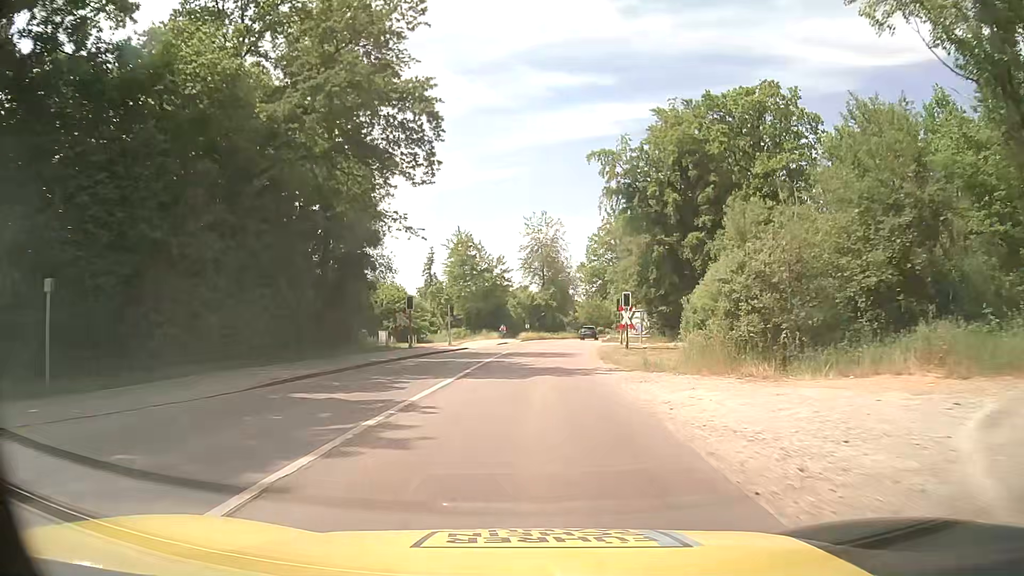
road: tertiary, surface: asphalt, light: Day
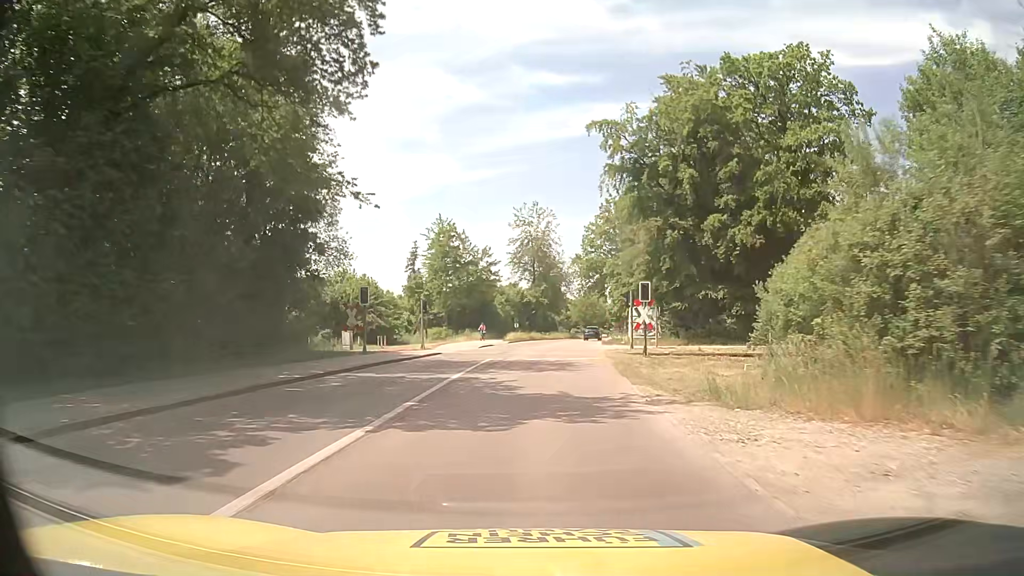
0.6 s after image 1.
(0.0, +8.1) m; +1°
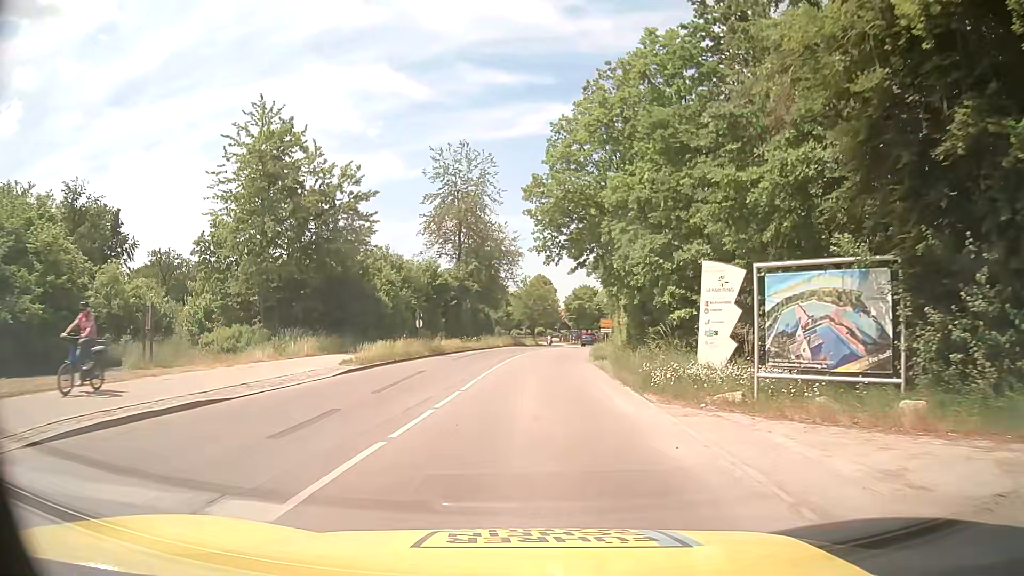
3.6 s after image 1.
(+1.7, +36.6) m; +5°
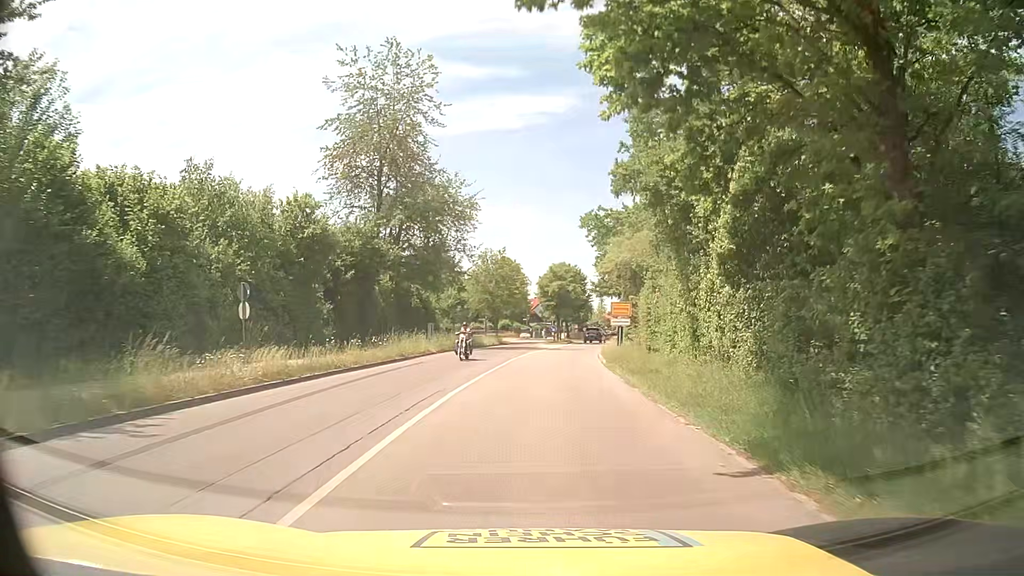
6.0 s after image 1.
(+0.4, +26.2) m; +3°
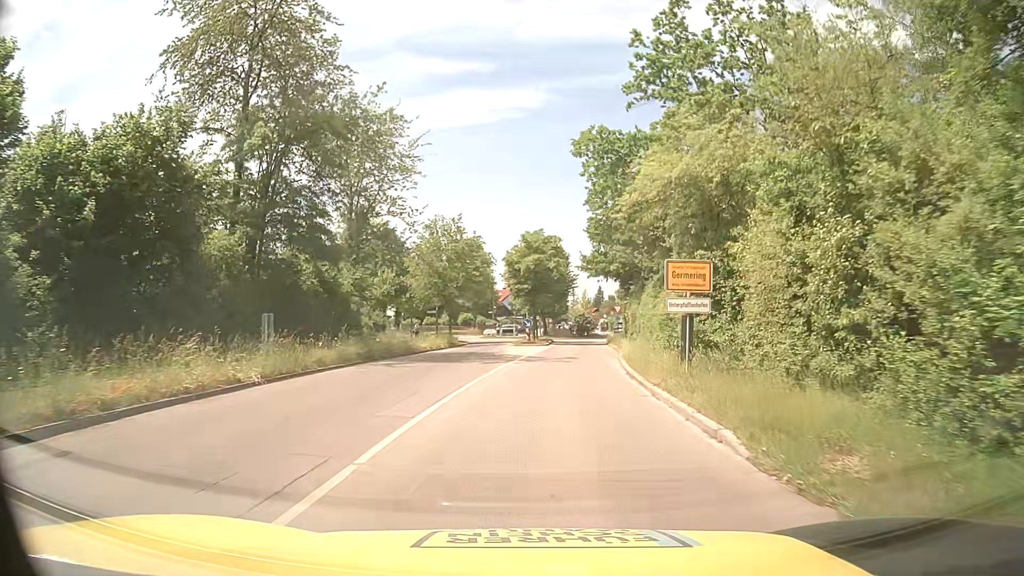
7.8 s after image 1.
(+0.3, +19.4) m; +2°
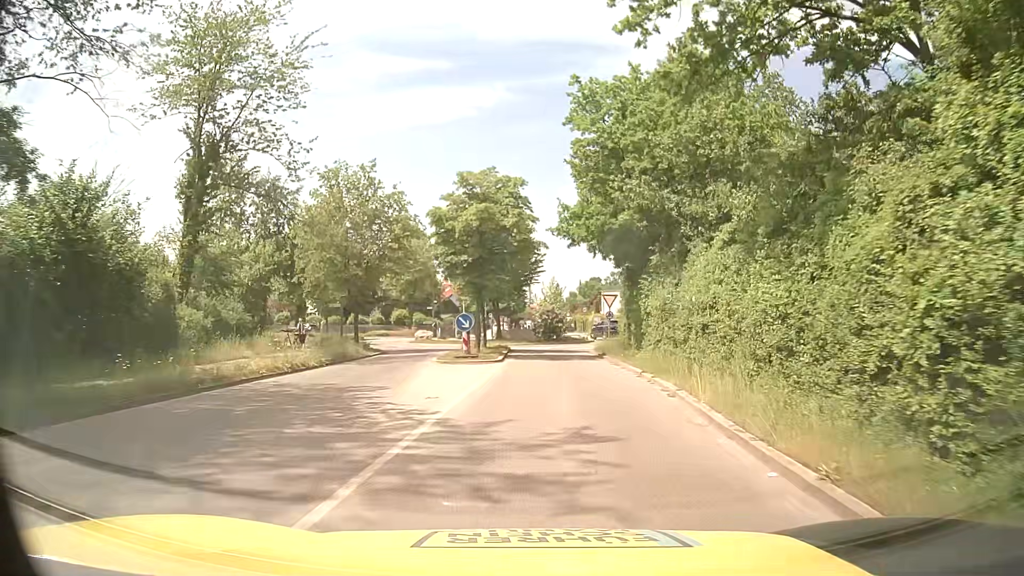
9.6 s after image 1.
(+0.6, +18.4) m; +4°
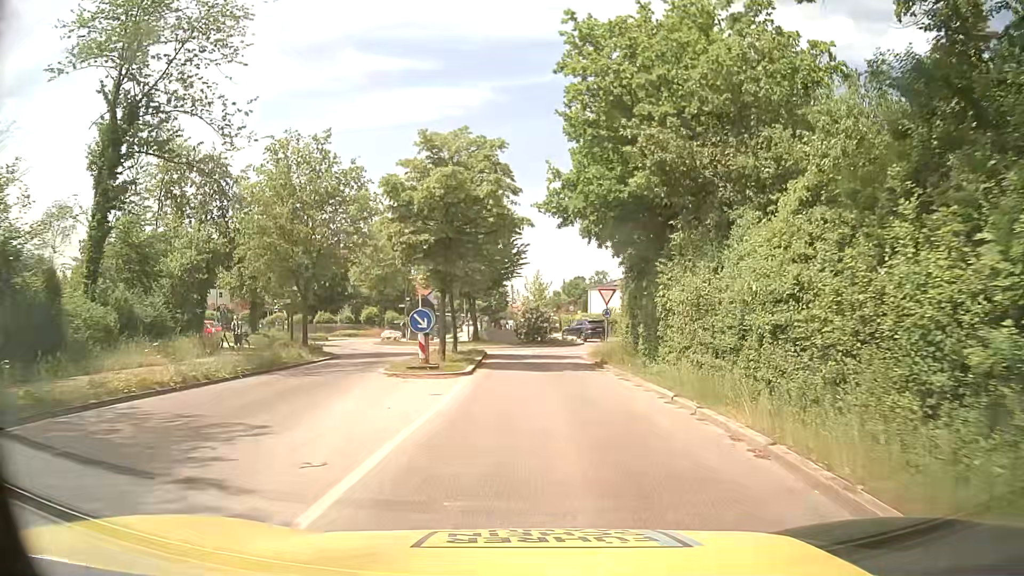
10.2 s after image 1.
(+0.1, +5.9) m; +1°
